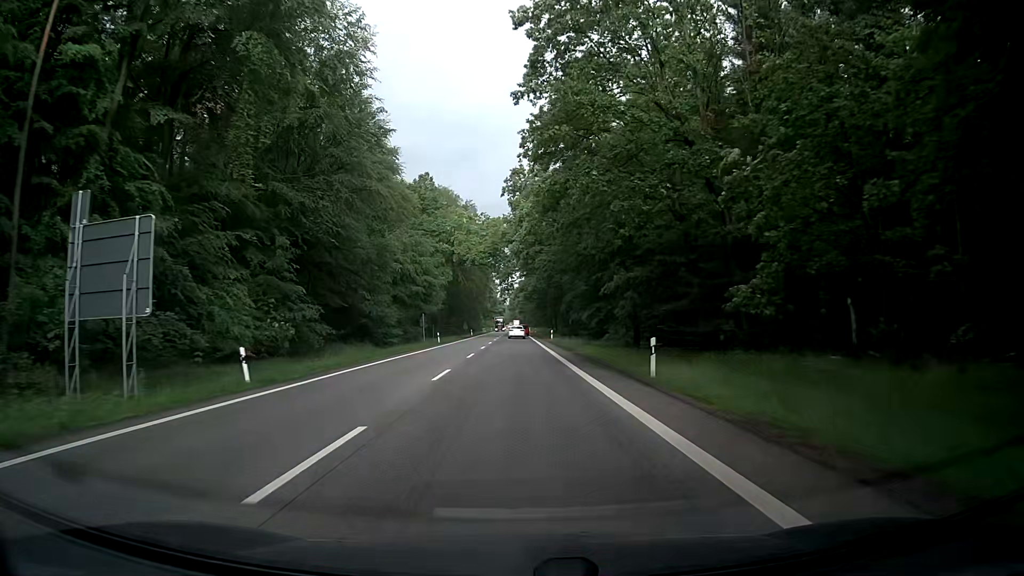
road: secondary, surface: asphalt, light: Day
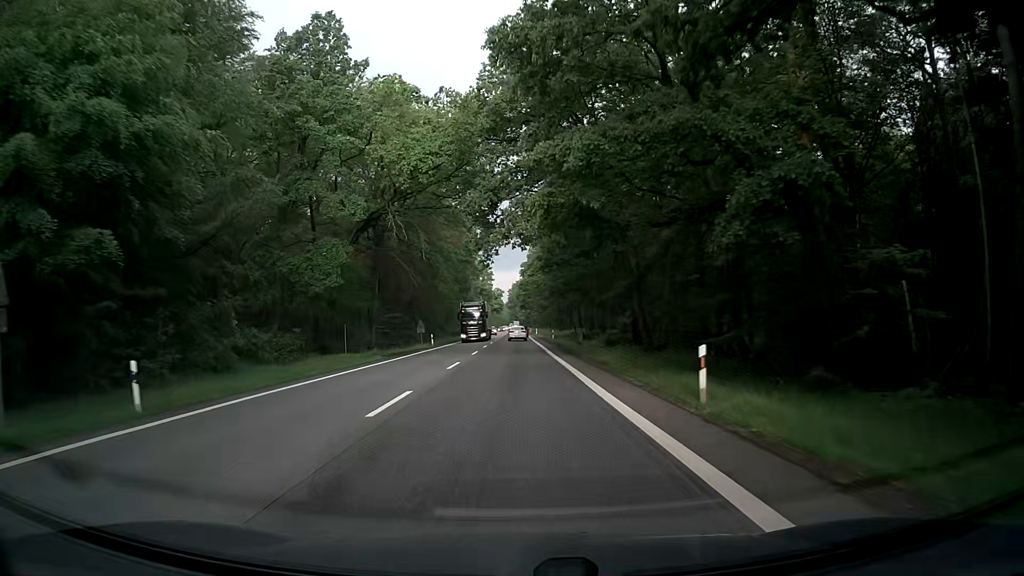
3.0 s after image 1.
(-0.1, +55.8) m; -1°
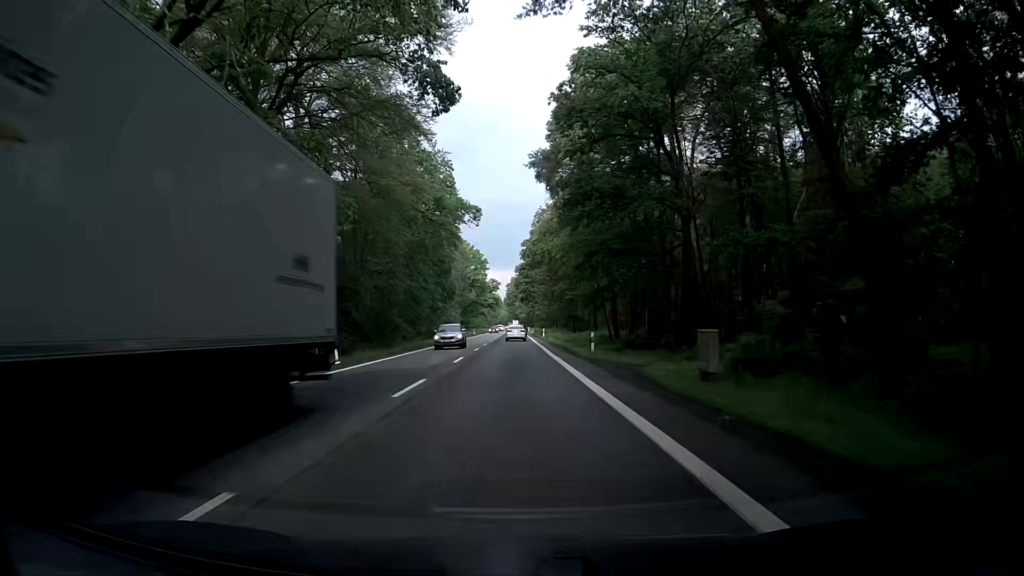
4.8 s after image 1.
(+0.3, +33.5) m; +2°
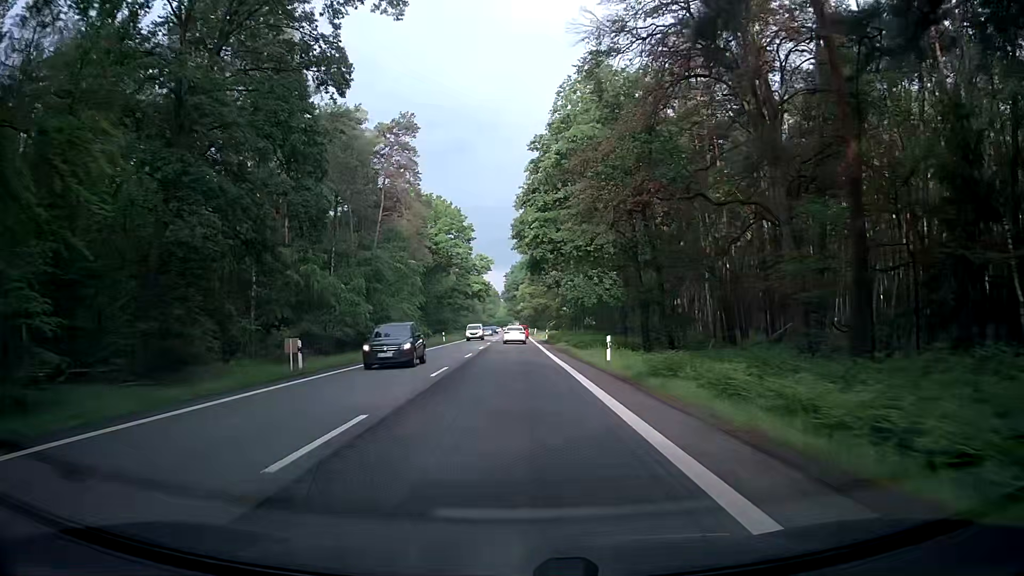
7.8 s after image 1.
(-0.9, +55.7) m; -2°
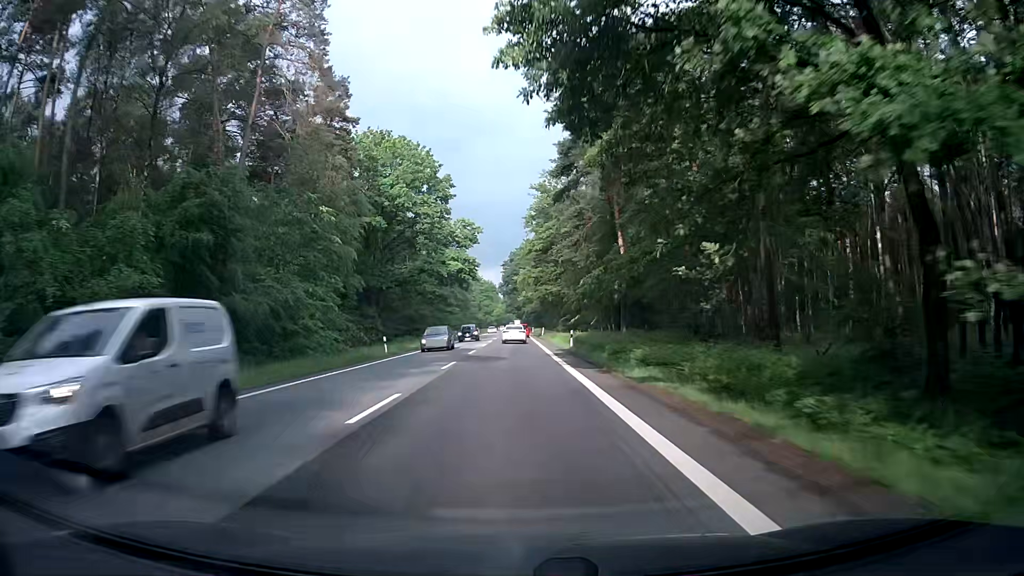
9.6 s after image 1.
(+0.8, +33.4) m; +1°
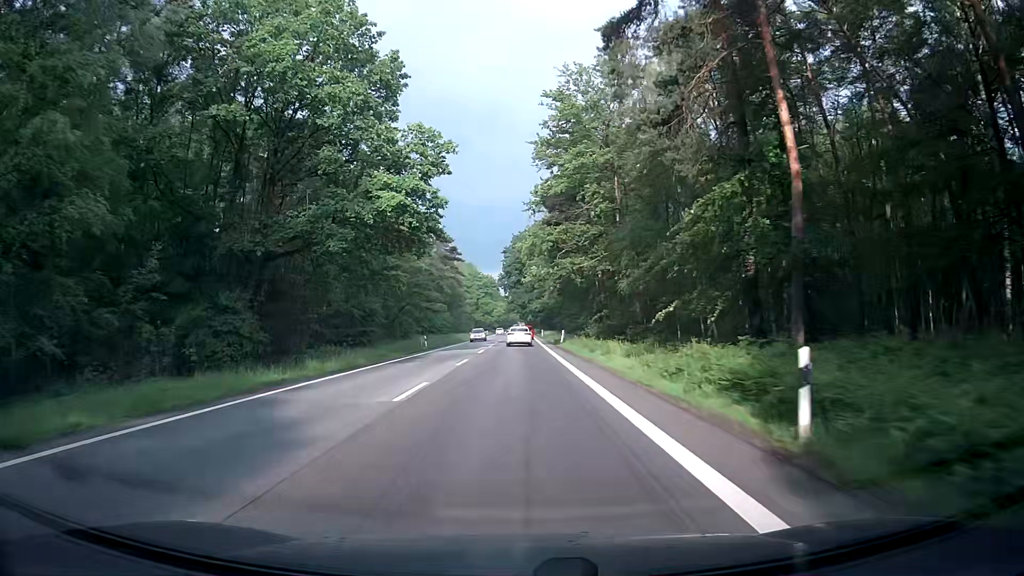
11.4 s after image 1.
(-0.1, +33.3) m; 0°
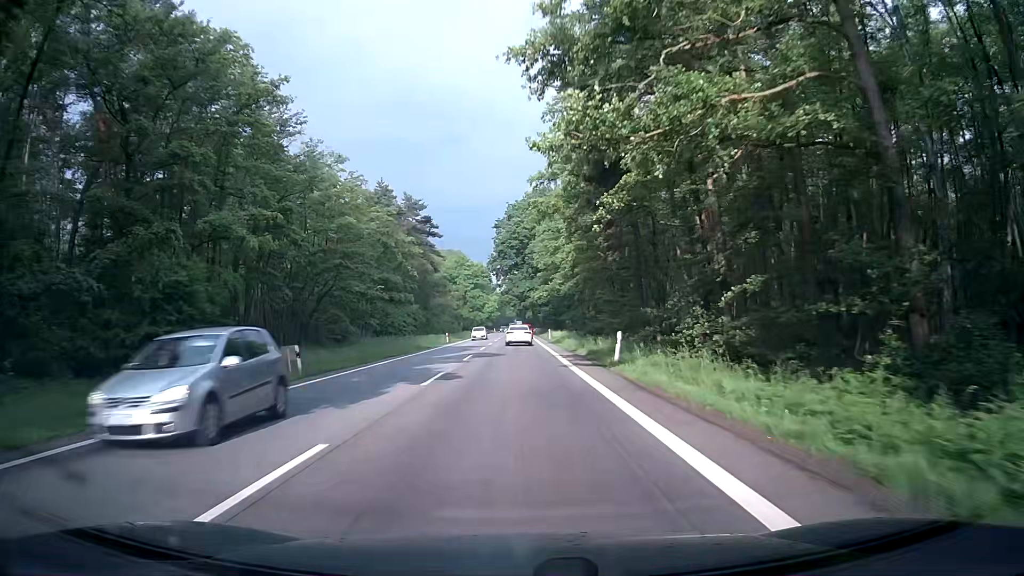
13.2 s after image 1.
(0.0, +33.3) m; +1°
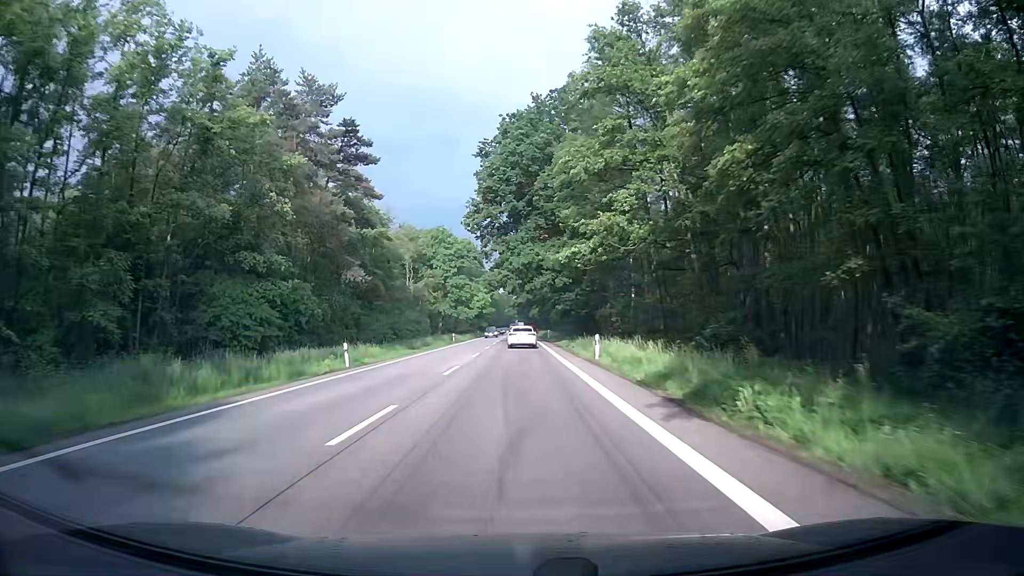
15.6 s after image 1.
(-0.6, +44.4) m; 0°
(0, +10) (0, +20) (0, +30) (-1, +40) (-1, +50) (-1, +60) (-1, +70) (-1, +80) (-1, +90) (-1, +100) m
